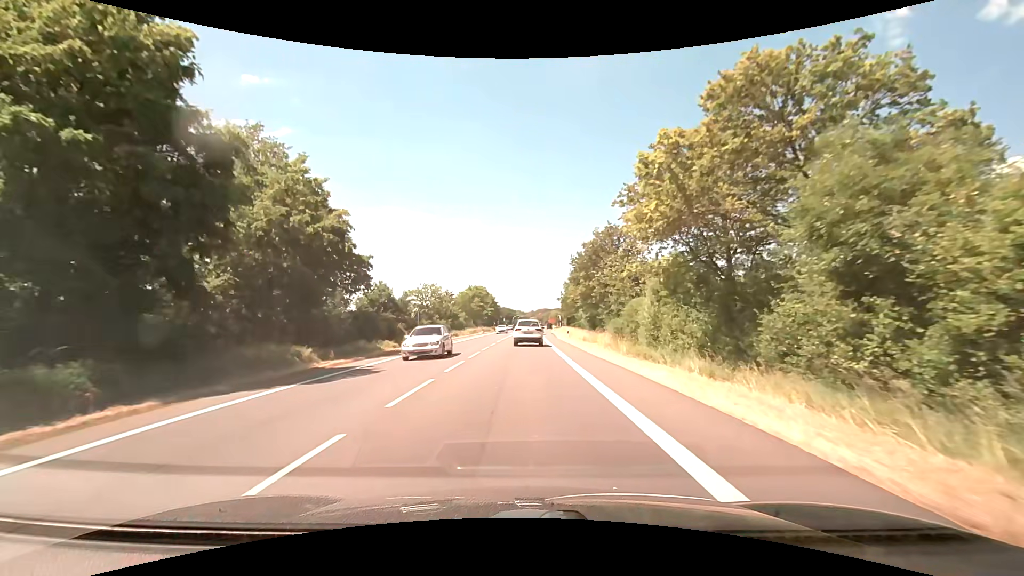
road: primary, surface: asphalt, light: Day
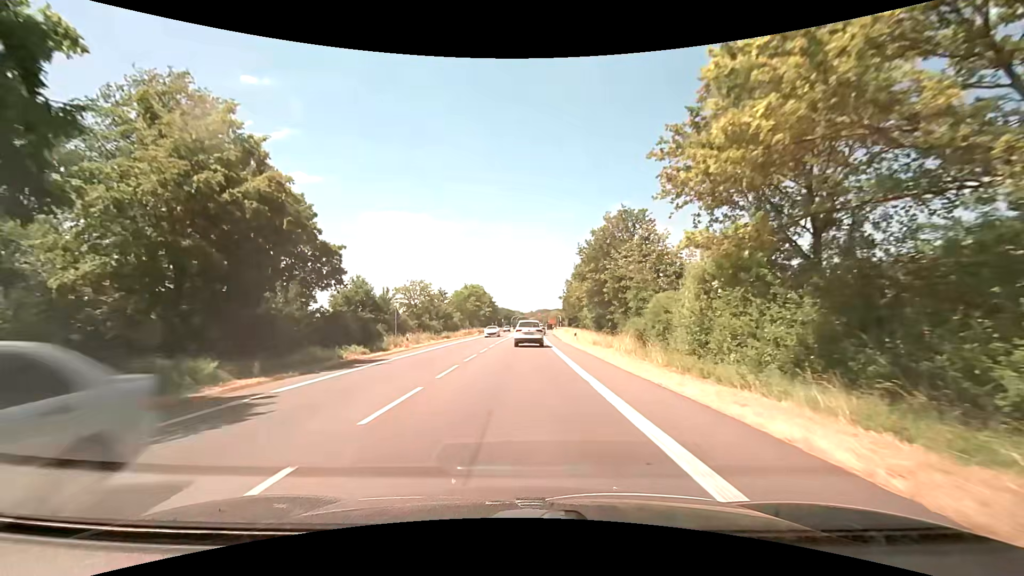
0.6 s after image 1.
(0.0, +7.4) m; +1°
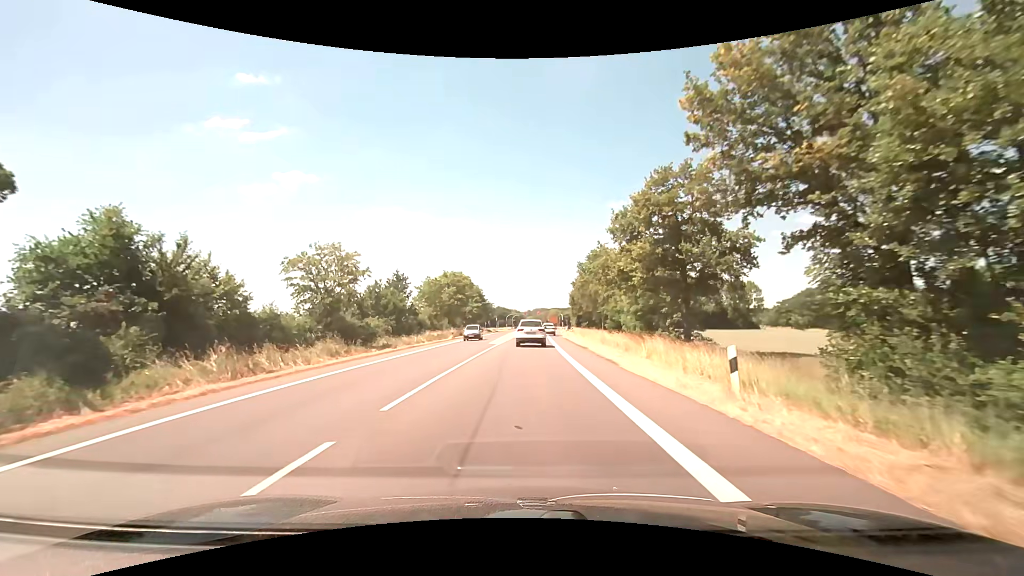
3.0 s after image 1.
(-0.1, +29.3) m; +1°
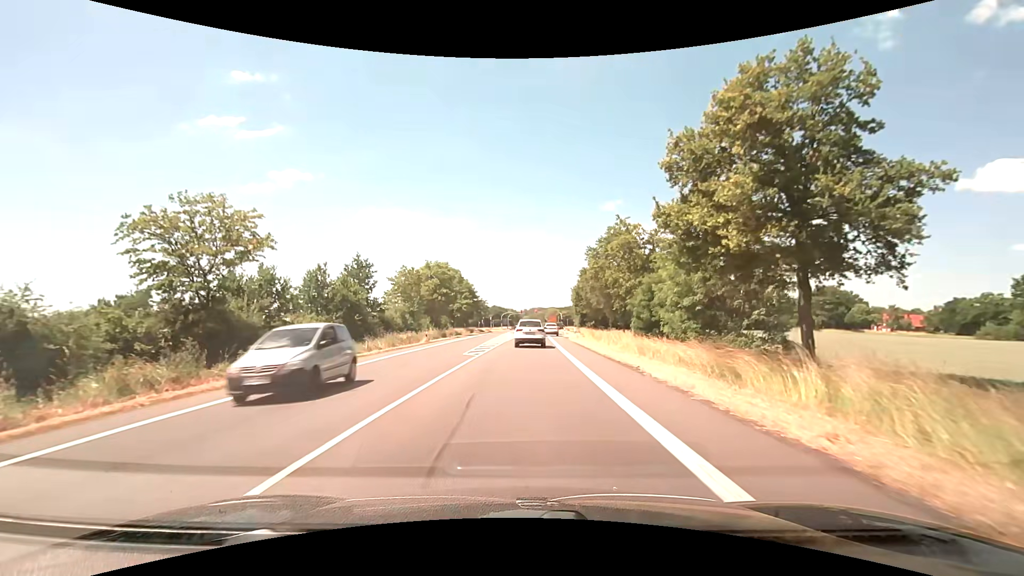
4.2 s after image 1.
(-0.1, +14.2) m; 0°
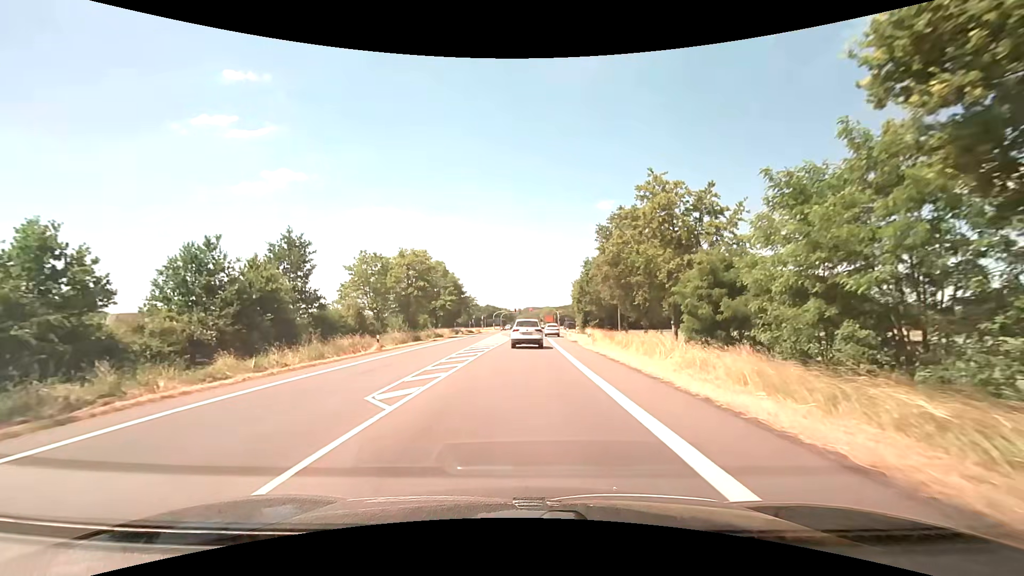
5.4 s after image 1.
(+0.1, +13.8) m; +1°
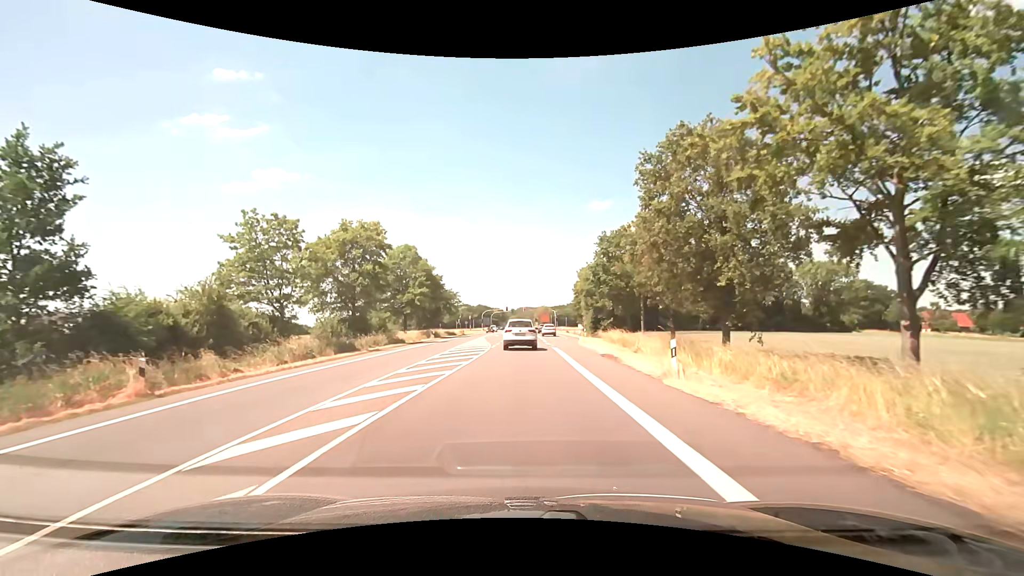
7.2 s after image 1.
(+0.2, +19.6) m; +1°
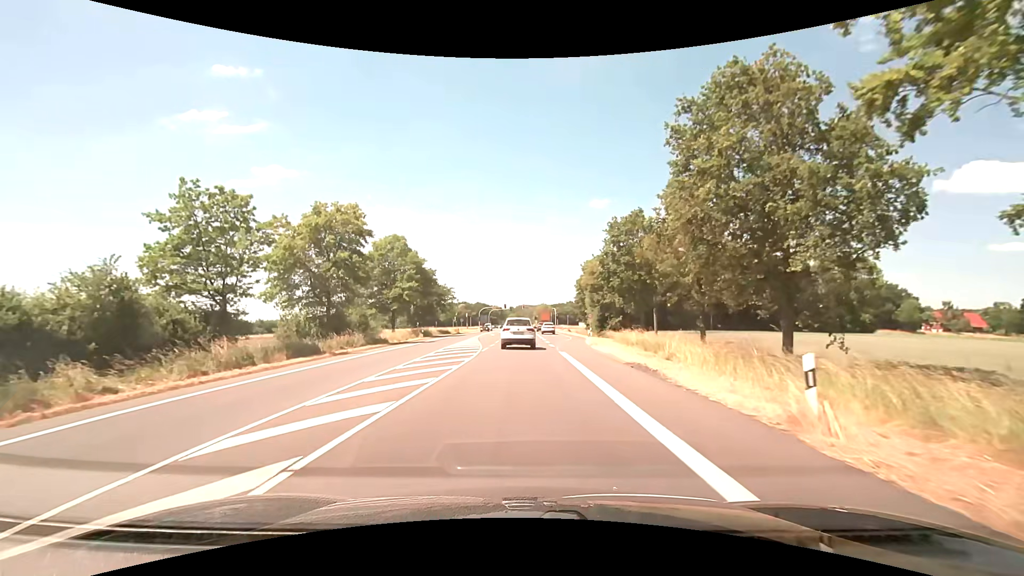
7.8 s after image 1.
(0.0, +6.3) m; 0°
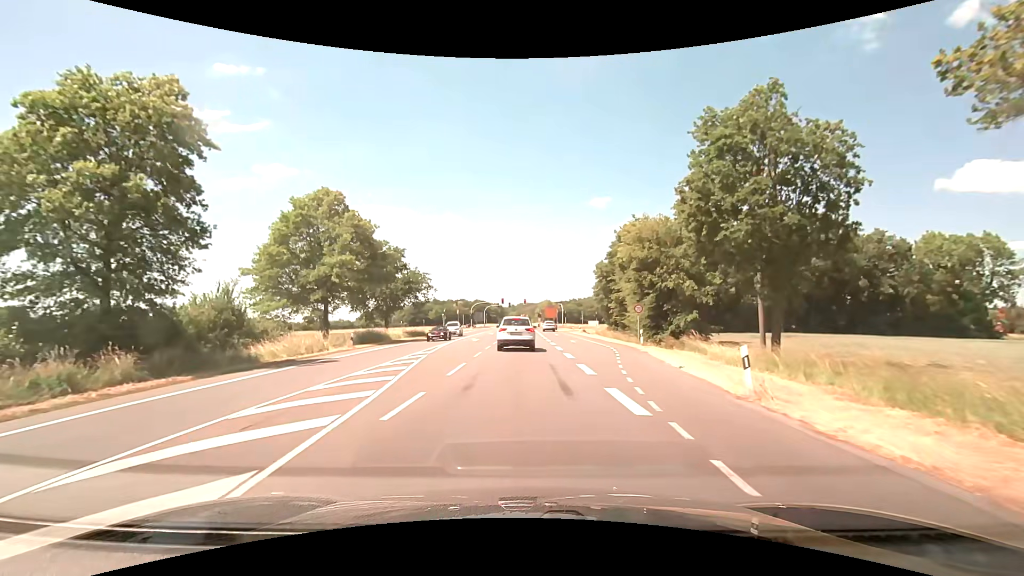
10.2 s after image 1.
(0.0, +23.4) m; 0°
(0, +10) (0, +20) (0, +30) (0, +40) (+1, +50) (+1, +60) (+1, +70) (+1, +80) (+1, +90) (+1, +100) m
